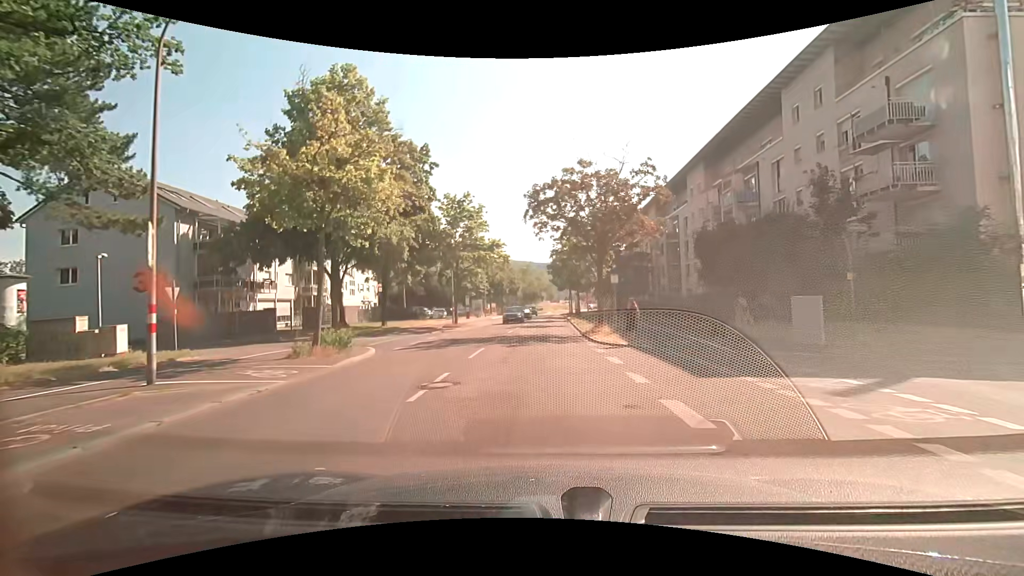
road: tertiary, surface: asphalt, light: Day
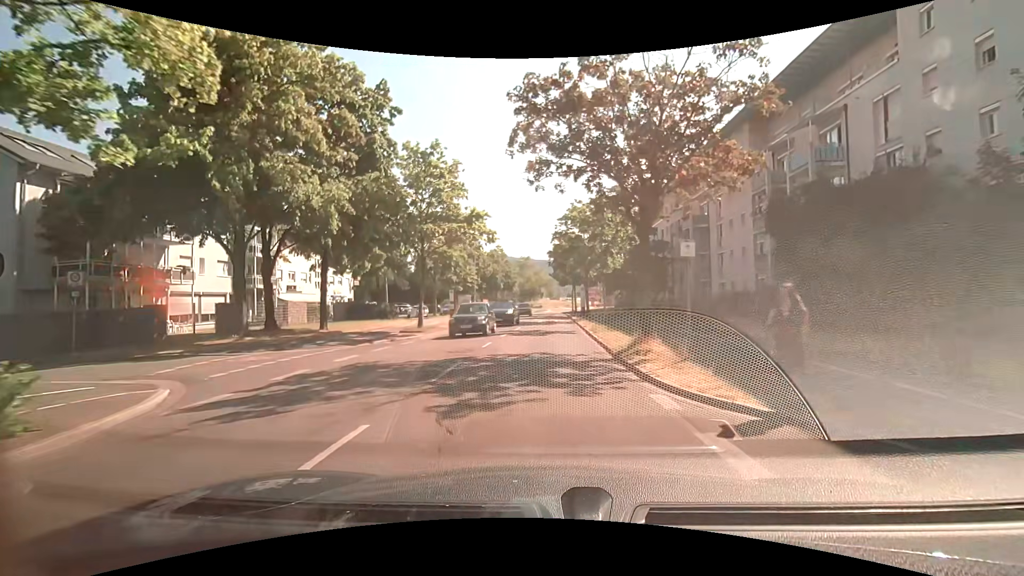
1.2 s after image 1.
(0.0, +10.7) m; 0°
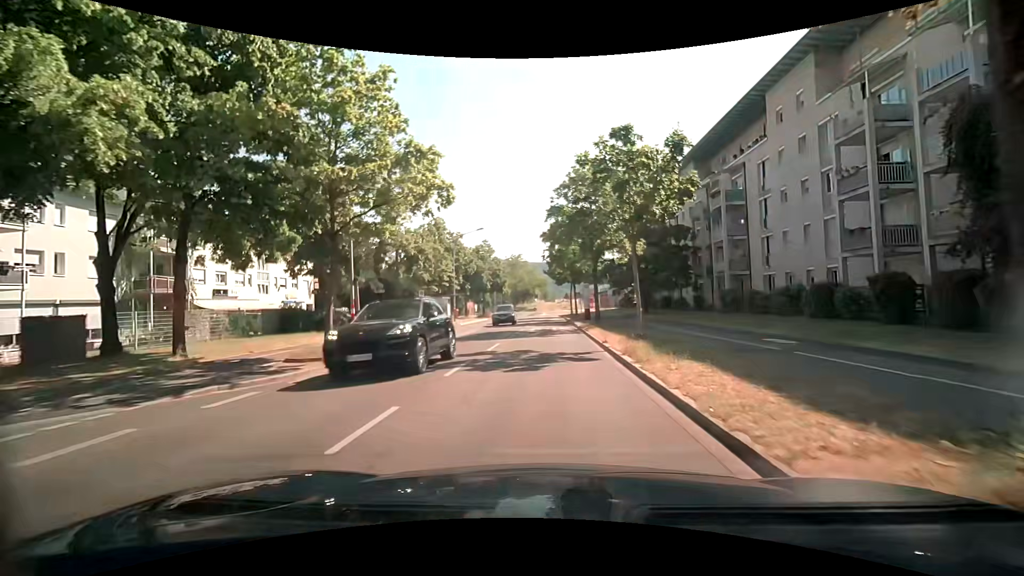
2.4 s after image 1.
(+0.1, +10.9) m; 0°
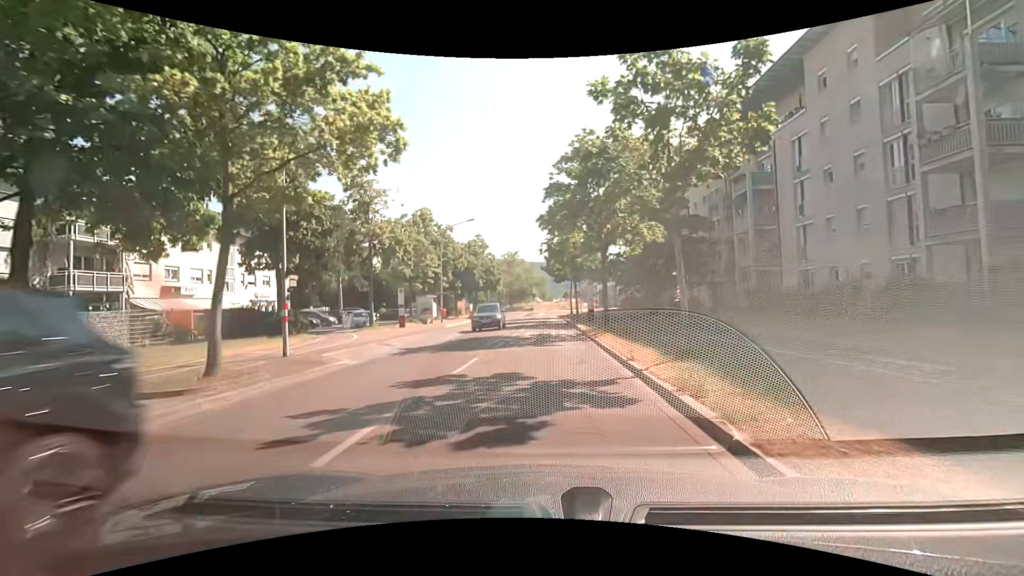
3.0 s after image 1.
(0.0, +5.4) m; 0°
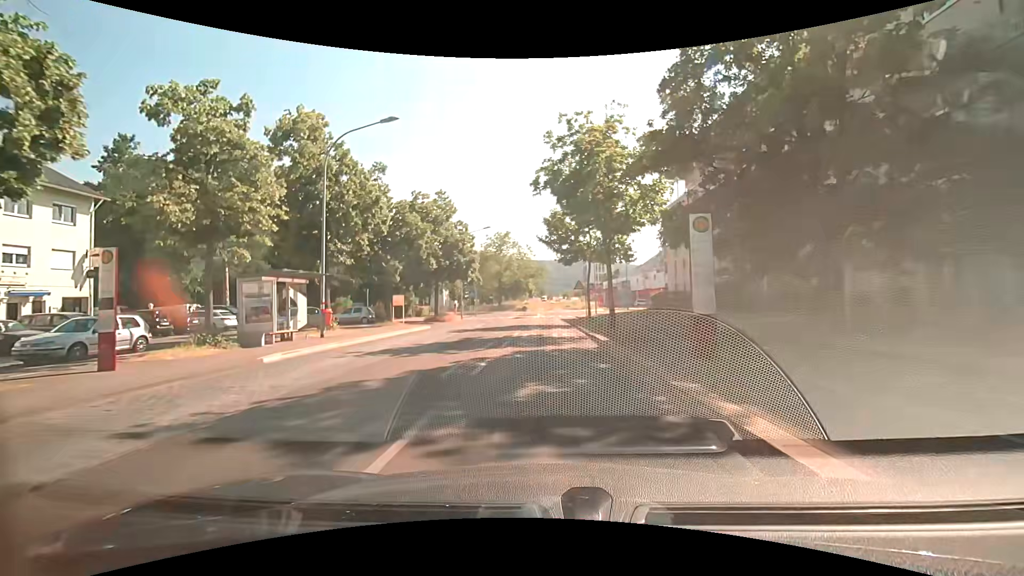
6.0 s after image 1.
(0.0, +25.0) m; 0°
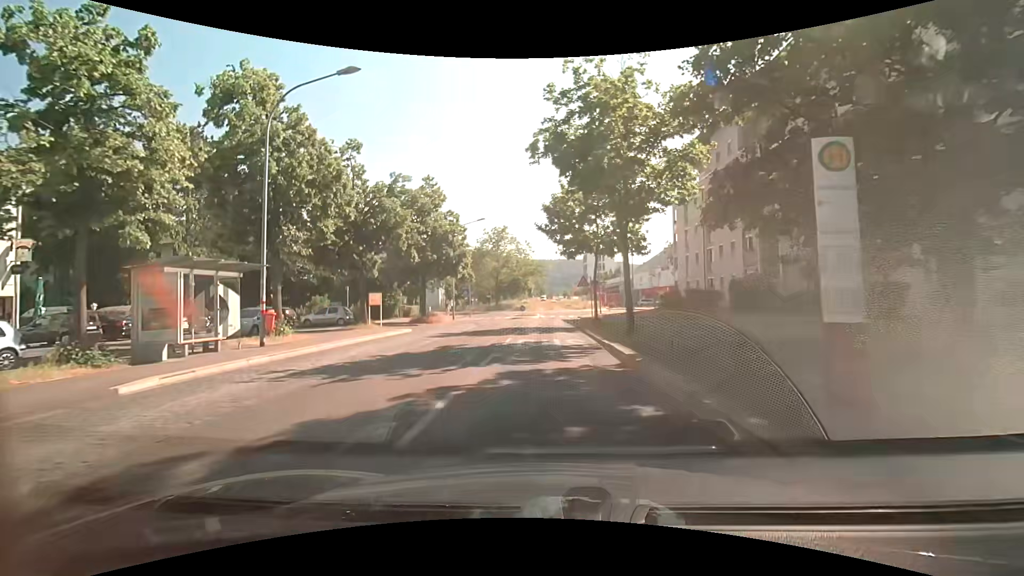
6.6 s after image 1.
(0.0, +4.7) m; +1°
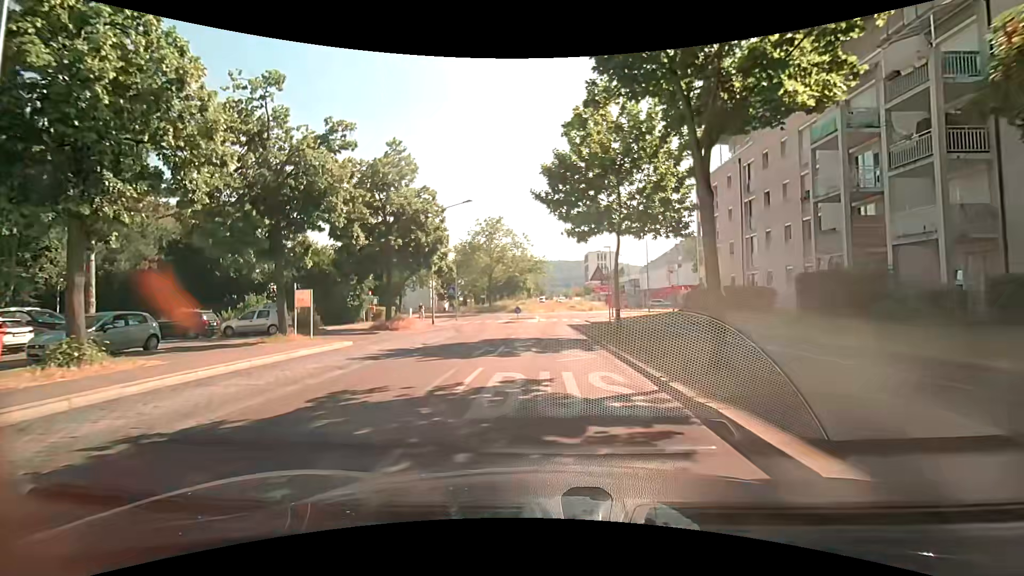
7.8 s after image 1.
(0.0, +8.9) m; 0°
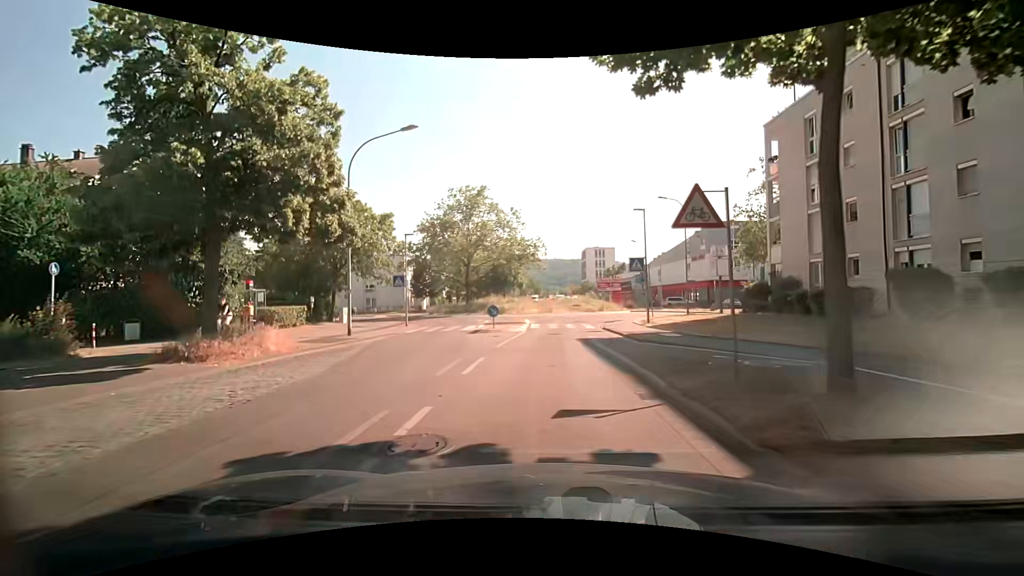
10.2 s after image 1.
(0.0, +16.1) m; +1°
(0, +10) (0, +20) (+1, +30) (+3, +40) (+10, +47) (+19, +50) (+29, +51) (+39, +52) (+49, +53) (+59, +54) m
